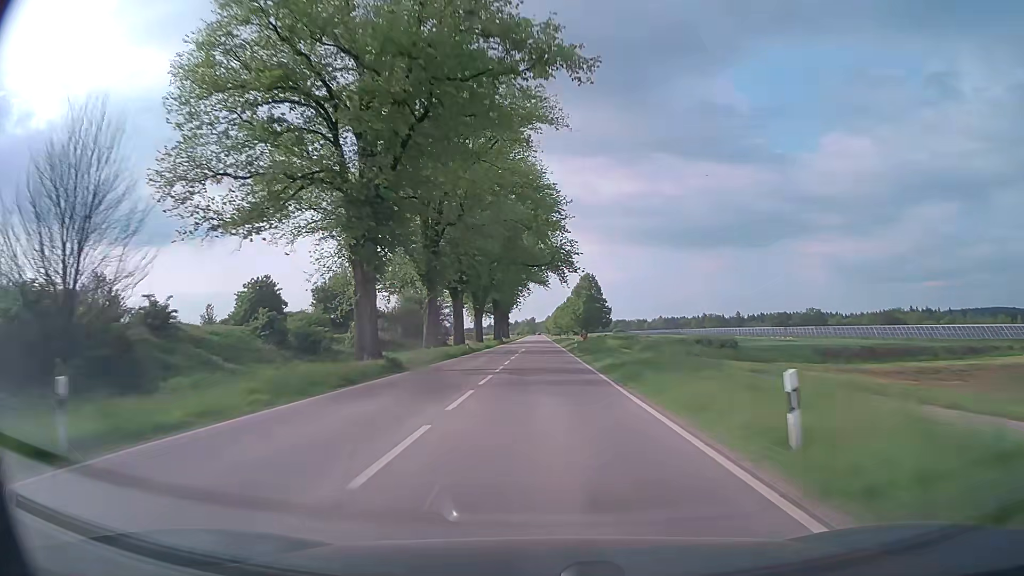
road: secondary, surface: asphalt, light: Day
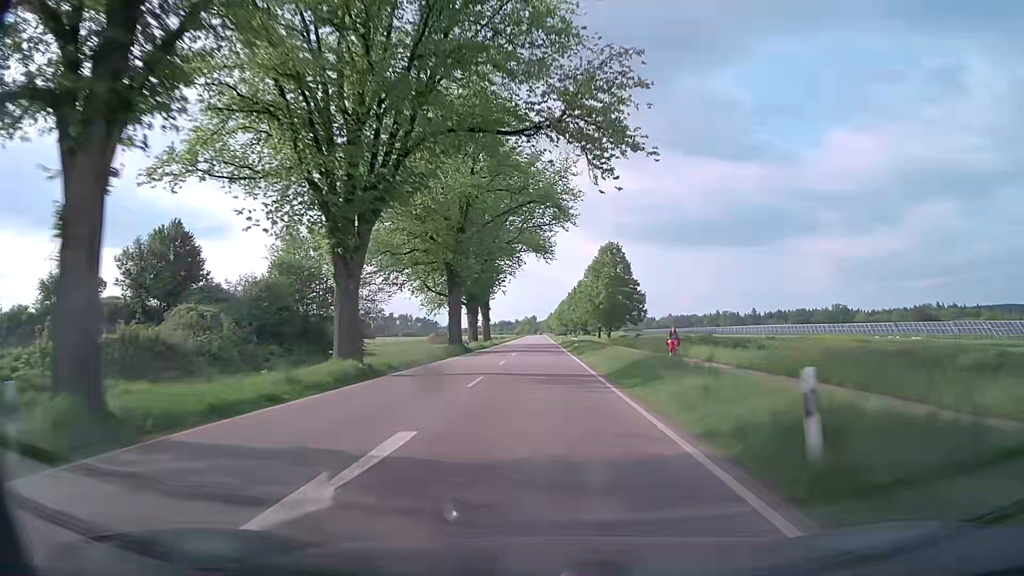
(+0.1, +49.0) m; 0°
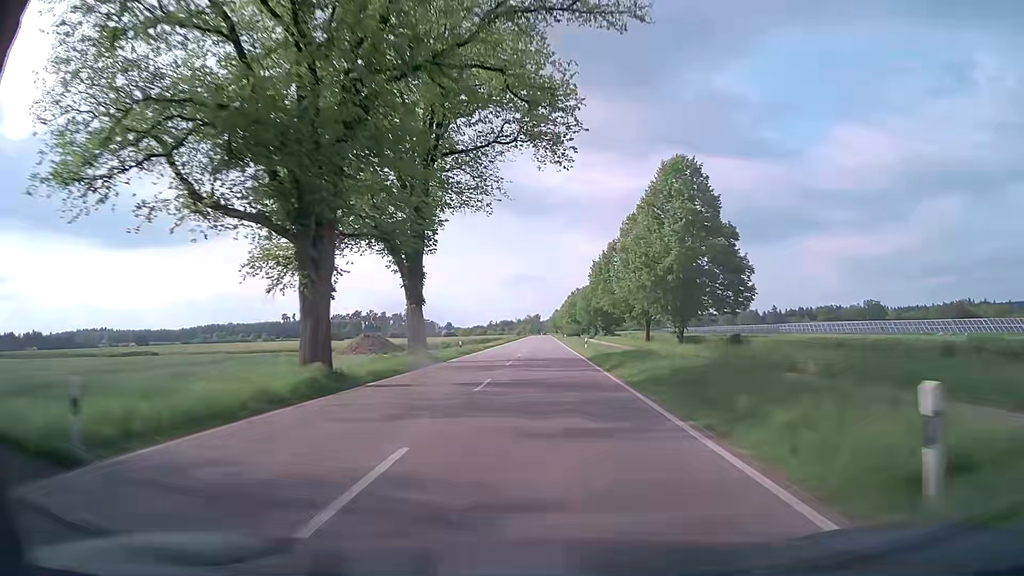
(-0.1, +49.0) m; 0°
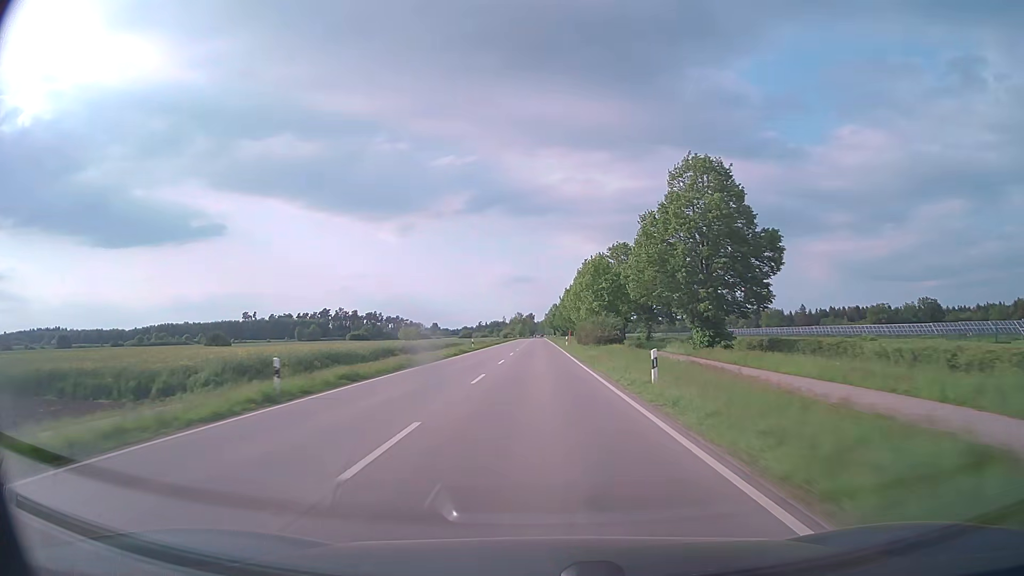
(0.0, +81.6) m; 0°
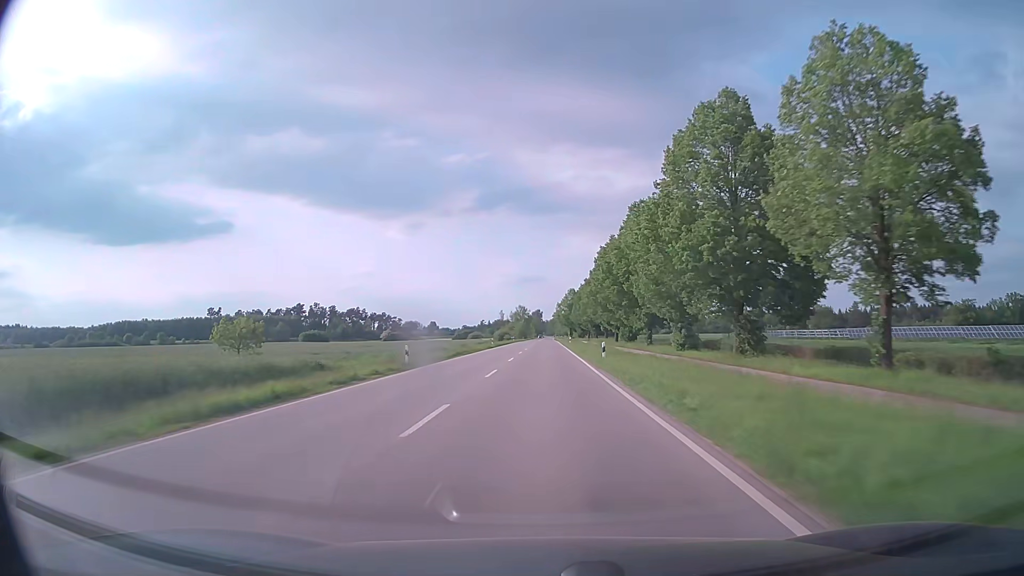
(-0.5, +81.5) m; -1°
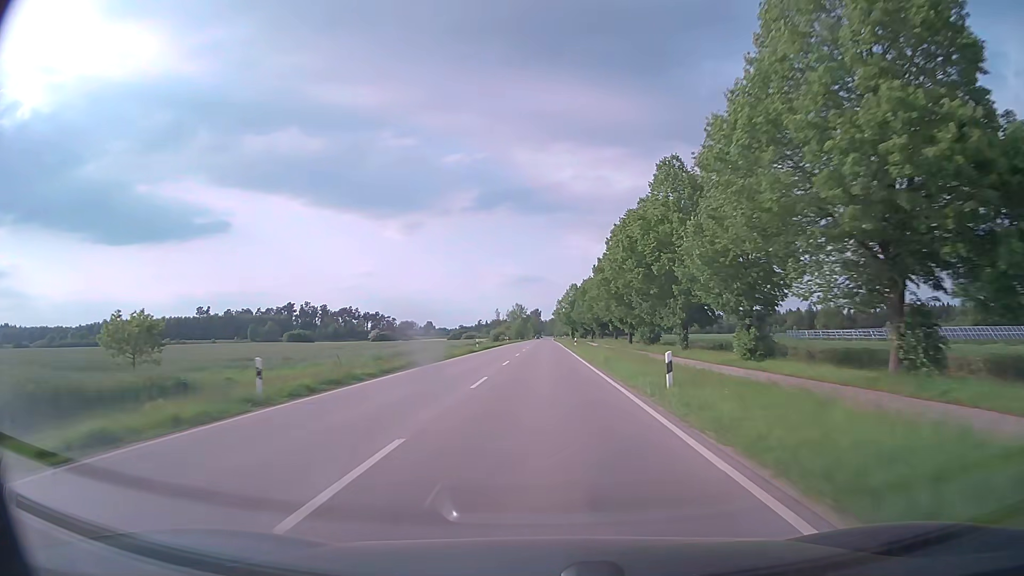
(0.0, +16.3) m; 0°
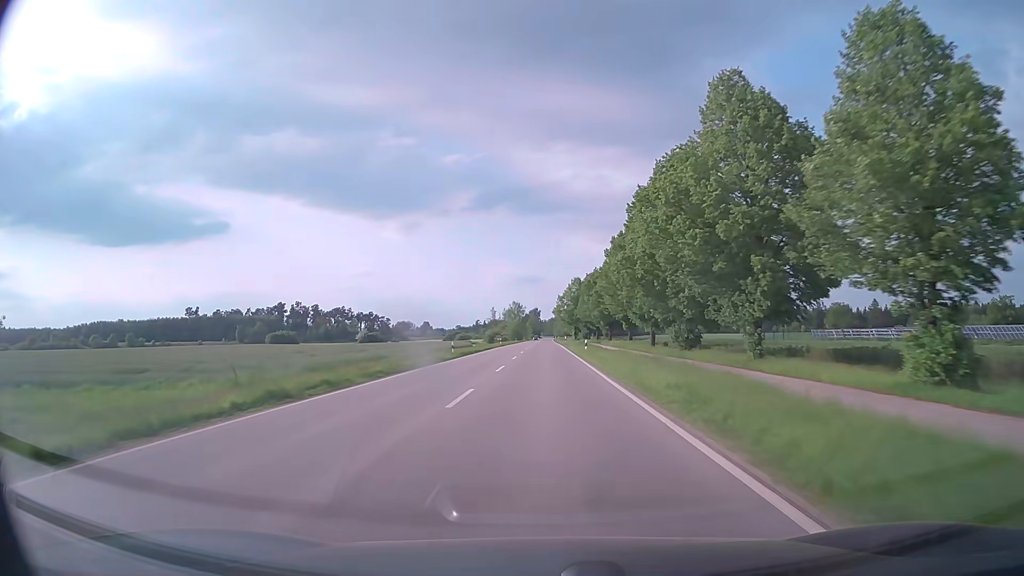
(0.0, +16.3) m; 0°
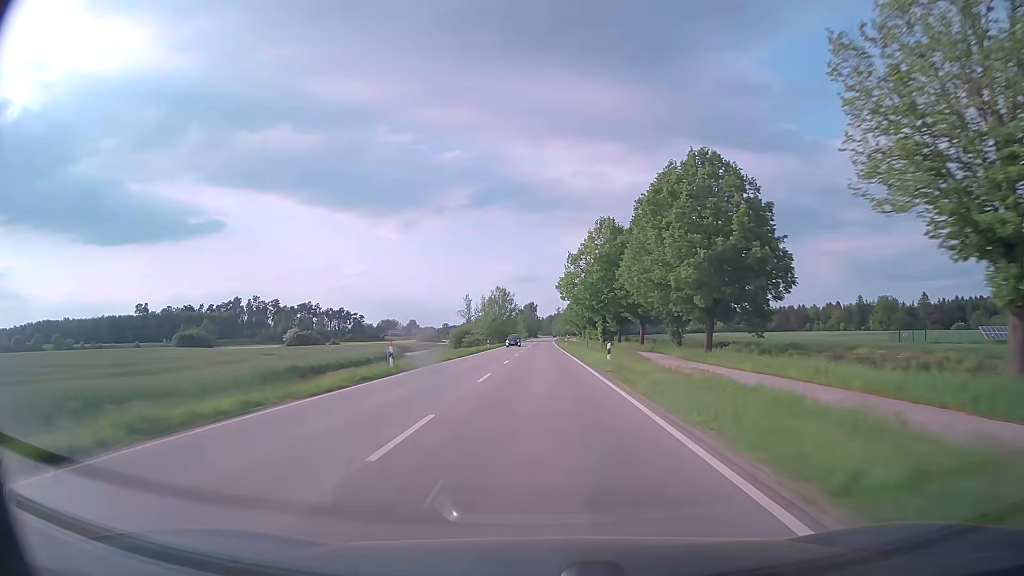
(+0.2, +65.1) m; 0°
(0, +10) (0, +20) (0, +30) (0, +40) (0, +50) (0, +60) (0, +70) (0, +80) (0, +90) (0, +100) m
